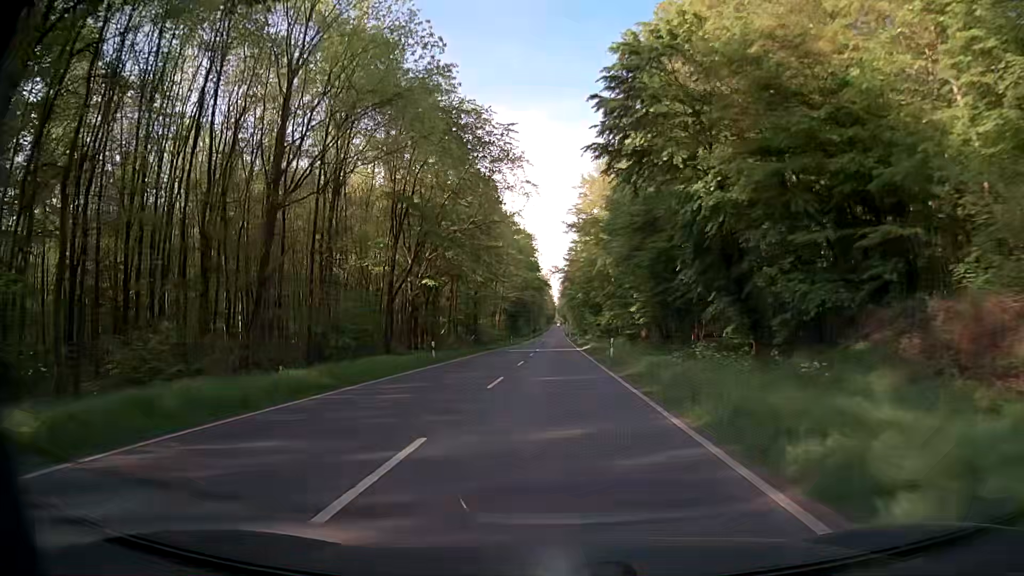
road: secondary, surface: asphalt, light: Day
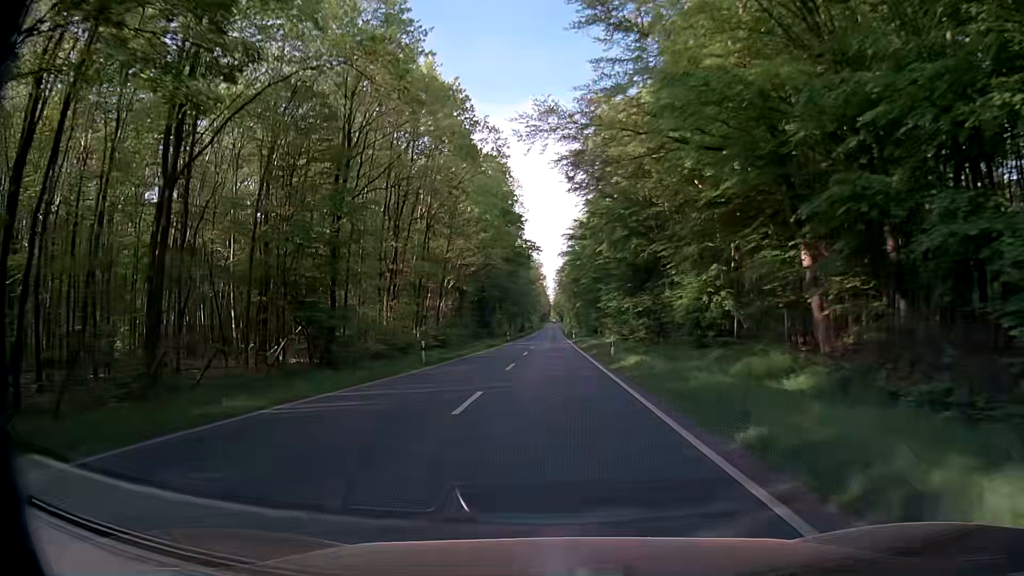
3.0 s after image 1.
(+0.2, +53.9) m; 0°
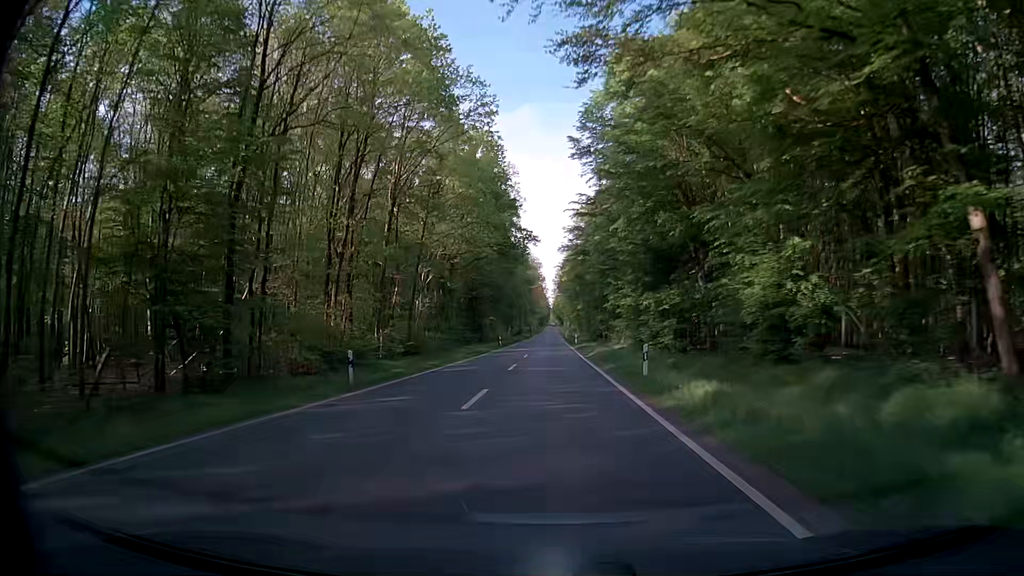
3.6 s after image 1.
(+0.1, +10.8) m; 0°
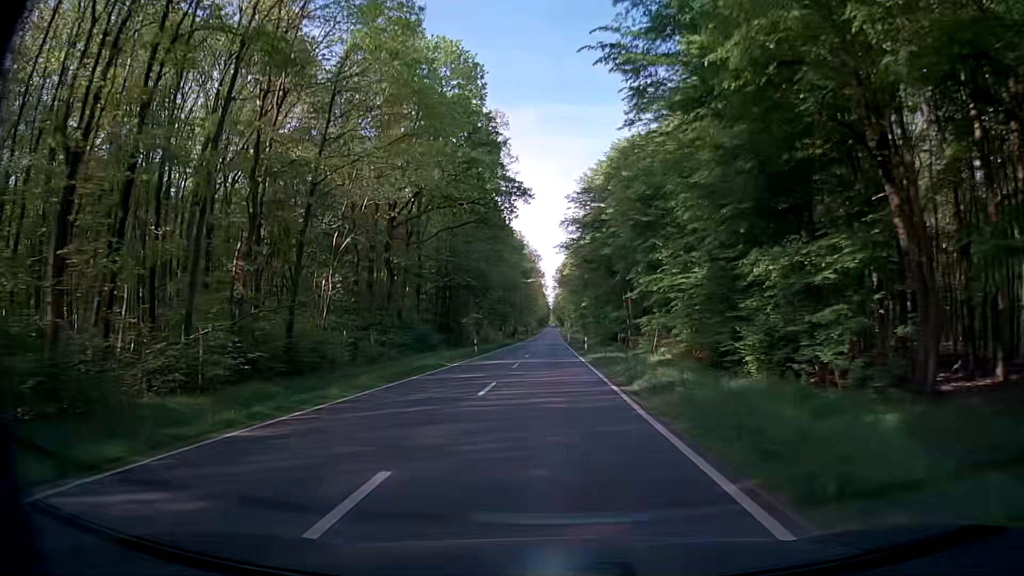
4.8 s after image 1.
(+0.1, +21.5) m; +1°
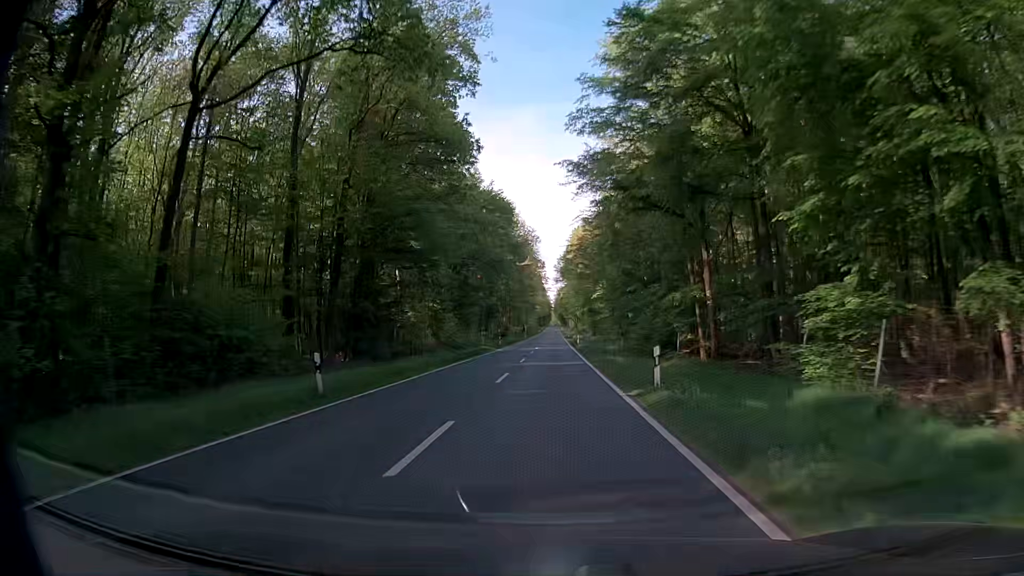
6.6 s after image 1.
(0.0, +32.2) m; 0°
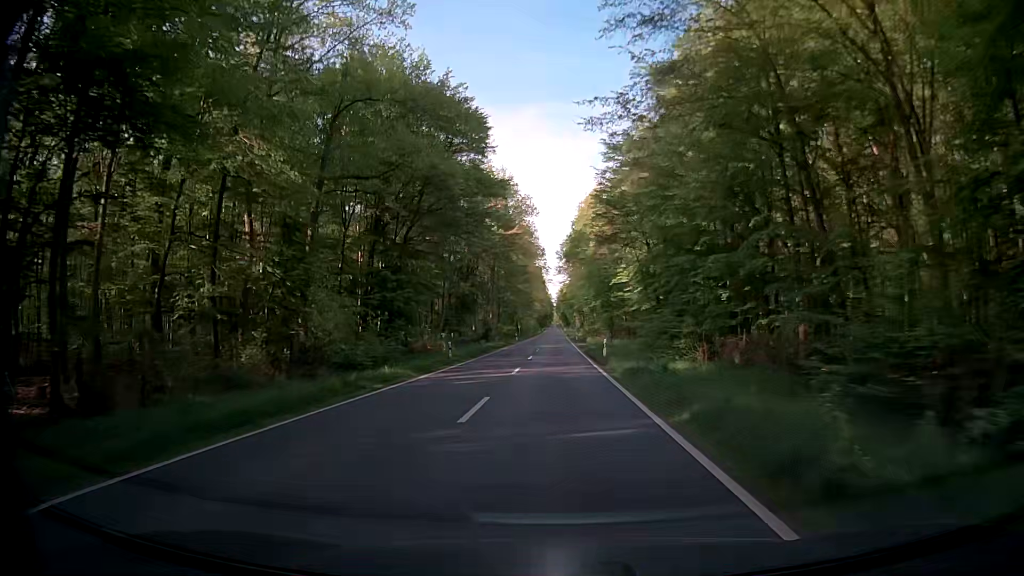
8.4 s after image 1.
(-0.1, +32.3) m; 0°
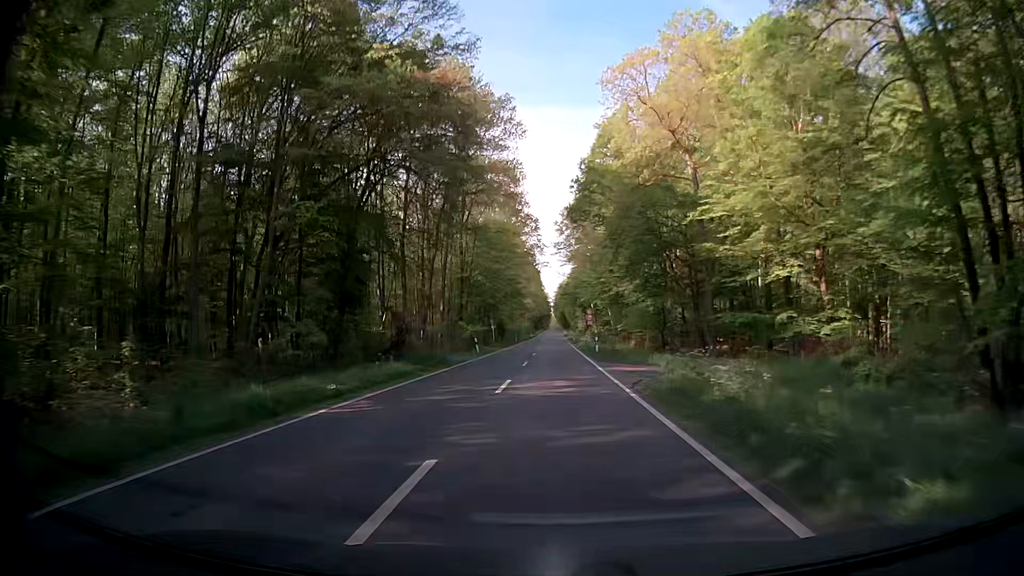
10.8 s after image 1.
(+0.1, +42.9) m; 0°
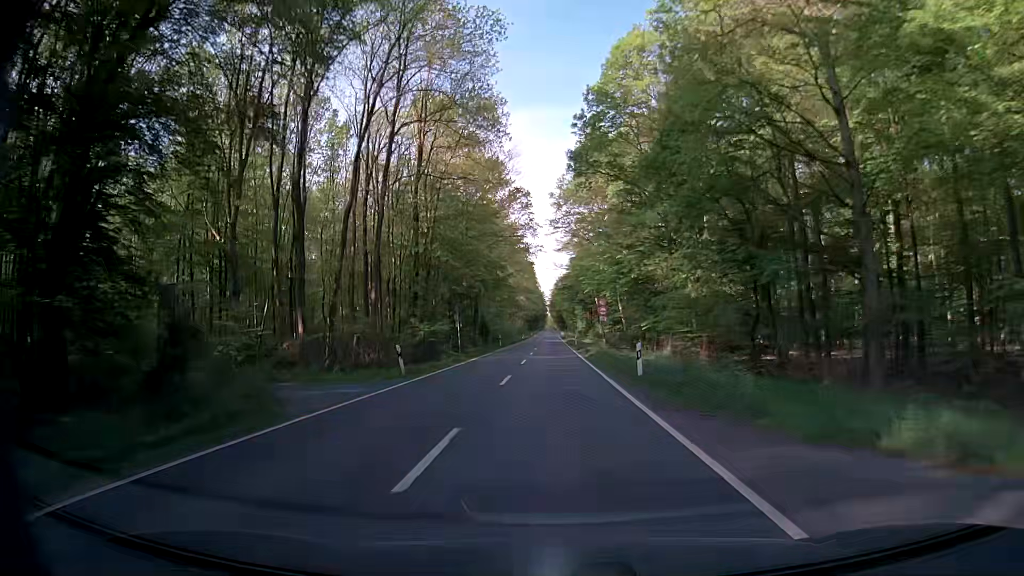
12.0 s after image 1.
(-0.1, +21.5) m; 0°
(0, +10) (0, +20) (0, +30) (0, +40) (0, +50) (0, +60) (0, +70) (0, +80) (0, +90) (0, +100) m
